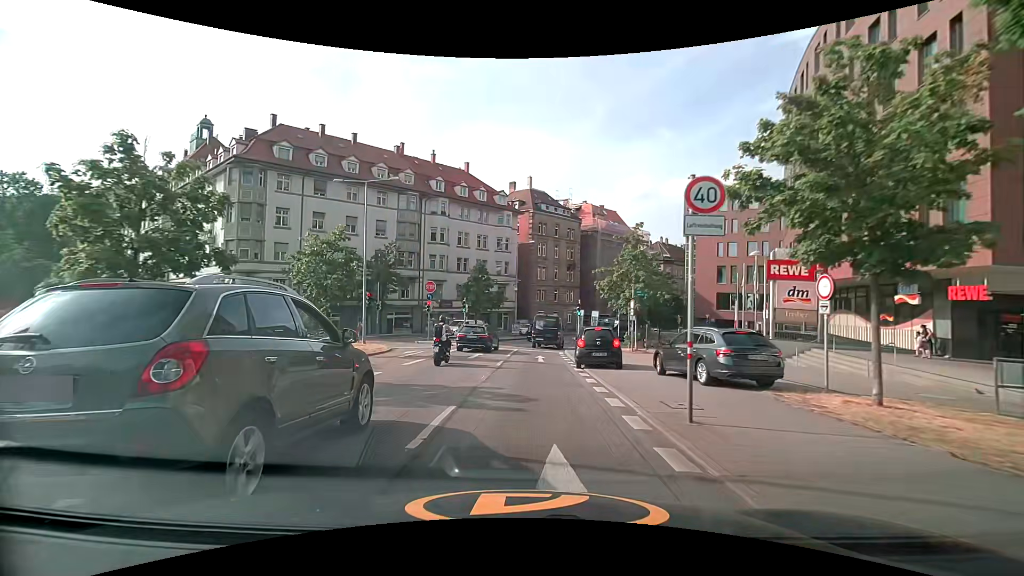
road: primary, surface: asphalt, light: Day
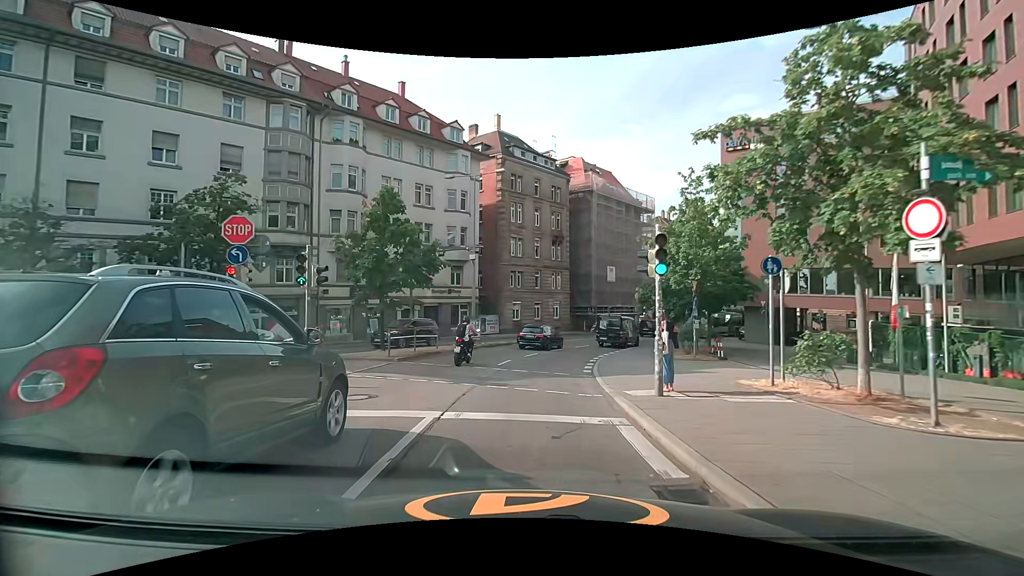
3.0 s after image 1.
(+0.4, +23.8) m; +2°
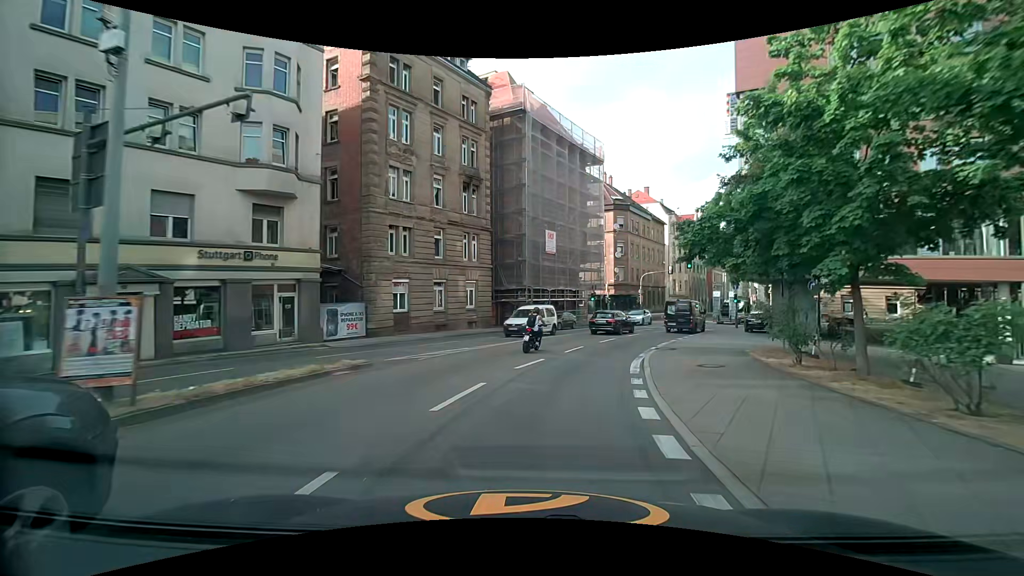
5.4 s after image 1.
(+1.5, +22.1) m; +10°
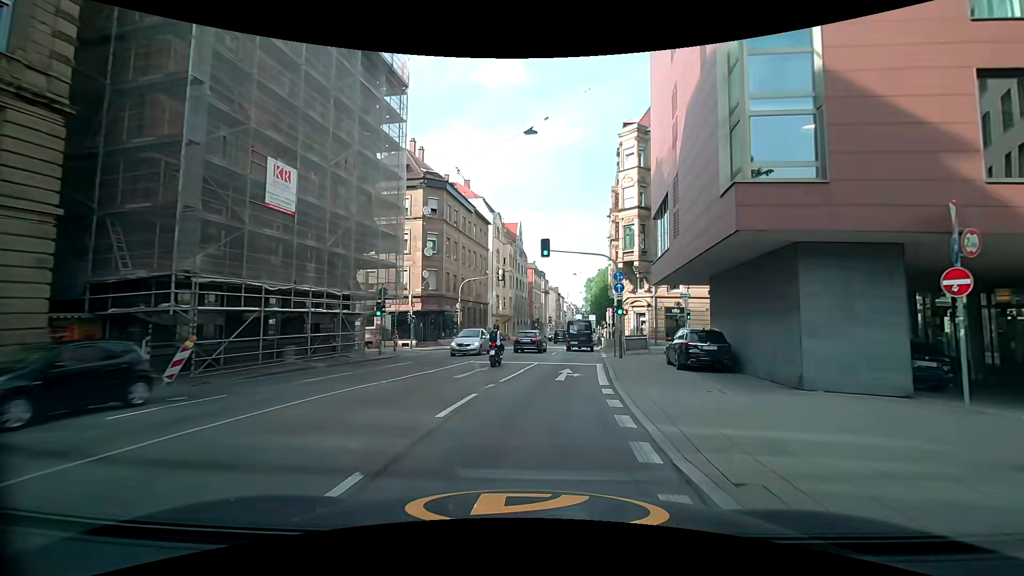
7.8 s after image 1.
(+3.8, +22.5) m; +20°
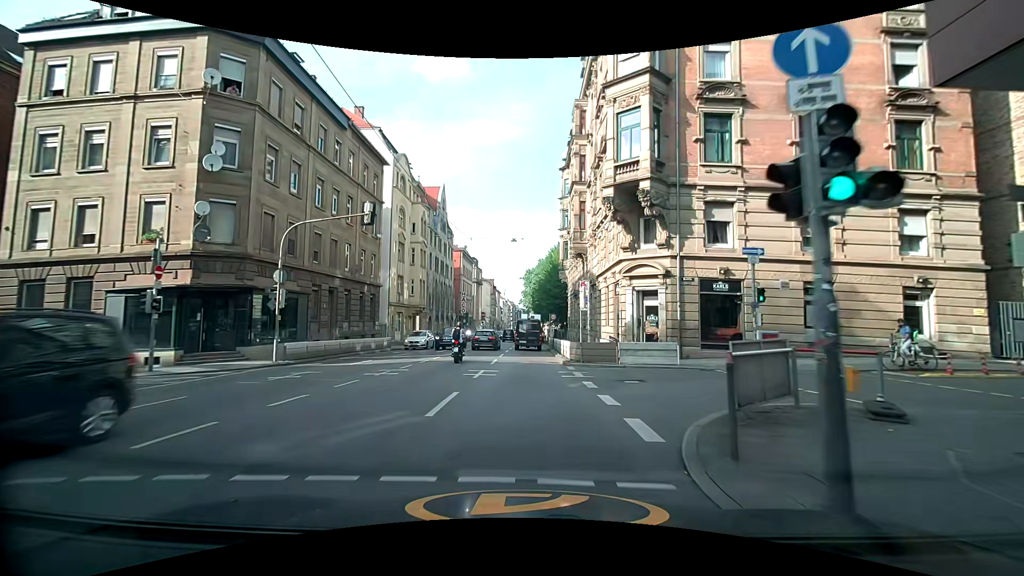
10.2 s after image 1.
(+2.3, +23.0) m; +8°
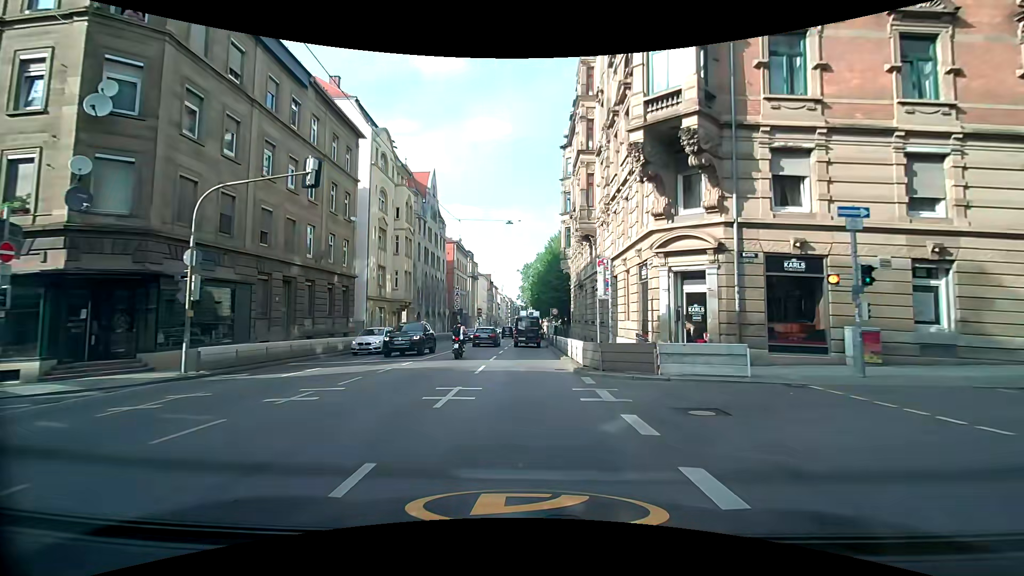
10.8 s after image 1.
(0.0, +5.9) m; +1°
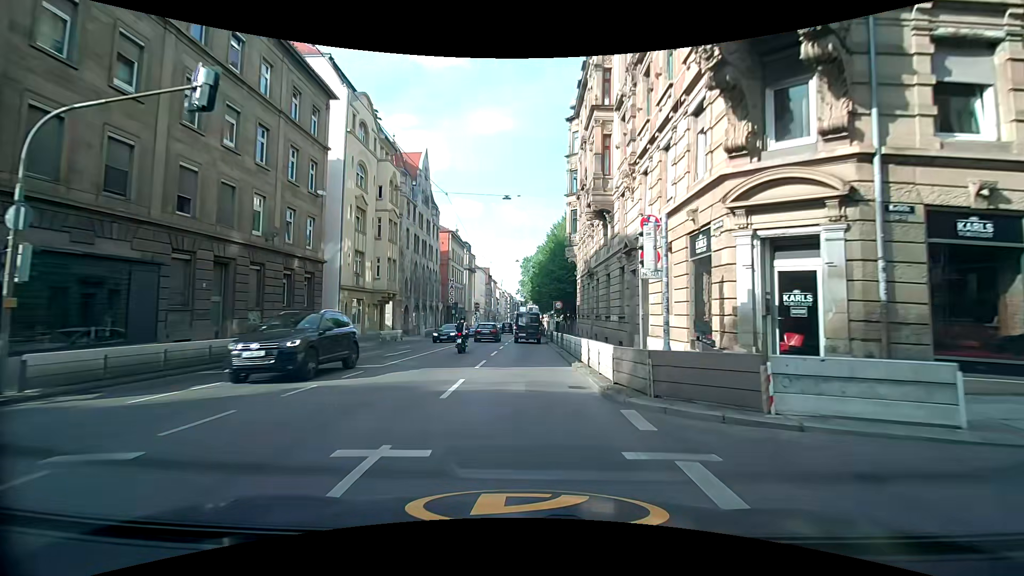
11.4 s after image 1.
(-0.1, +5.9) m; -1°
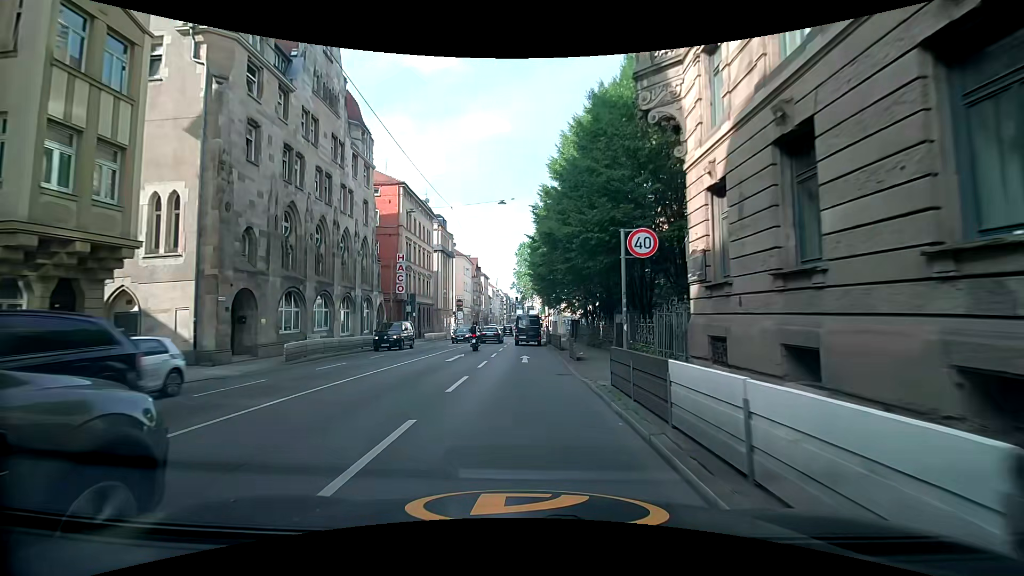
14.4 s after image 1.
(0.0, +30.3) m; 0°
(0, +10) (0, +20) (0, +30) (+1, +40) (+1, +50) (+1, +60) (+1, +70) (+1, +80) (+1, +90) (+1, +100) m
